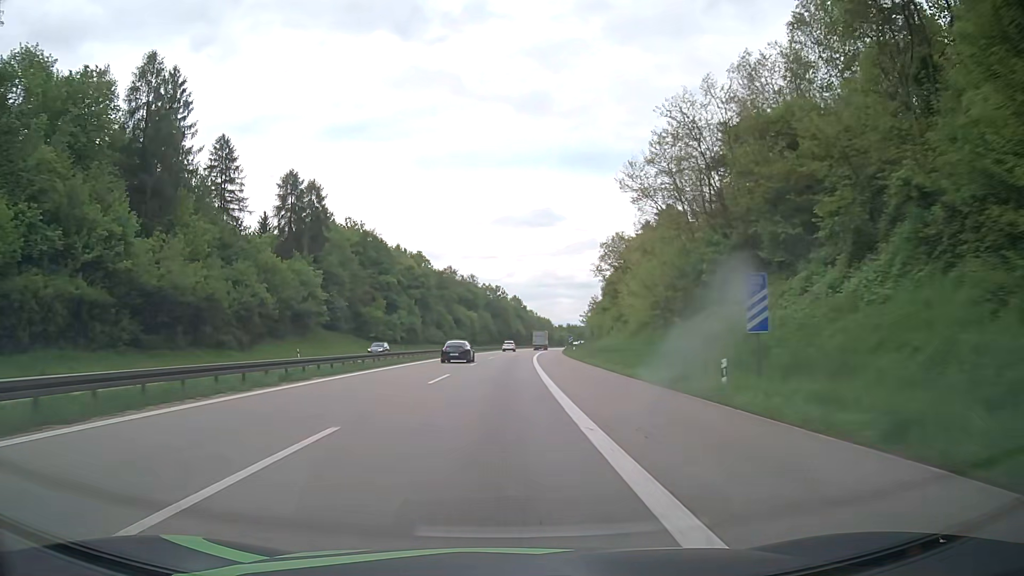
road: motorway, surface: asphalt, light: Day
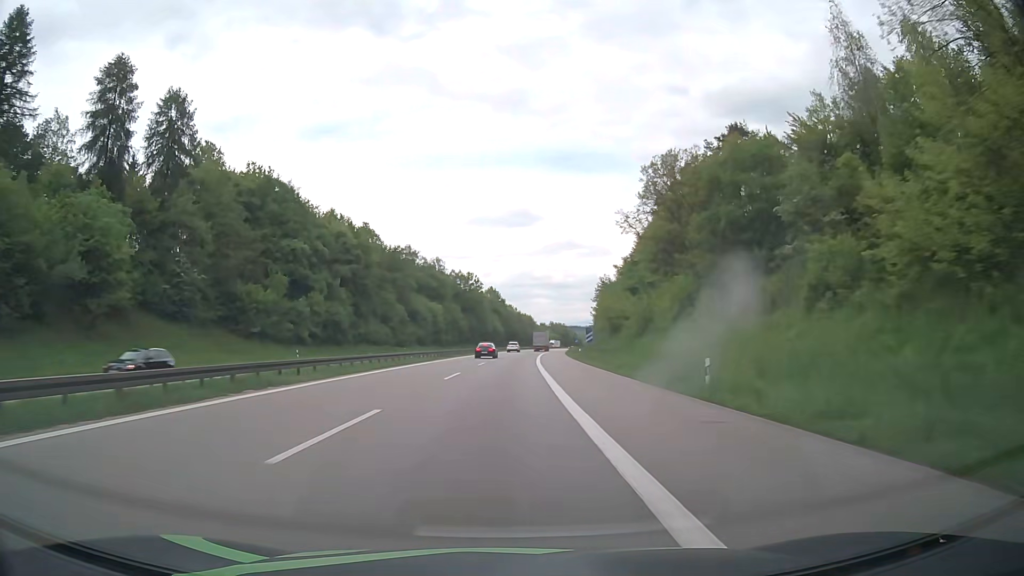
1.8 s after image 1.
(+0.9, +51.0) m; +2°
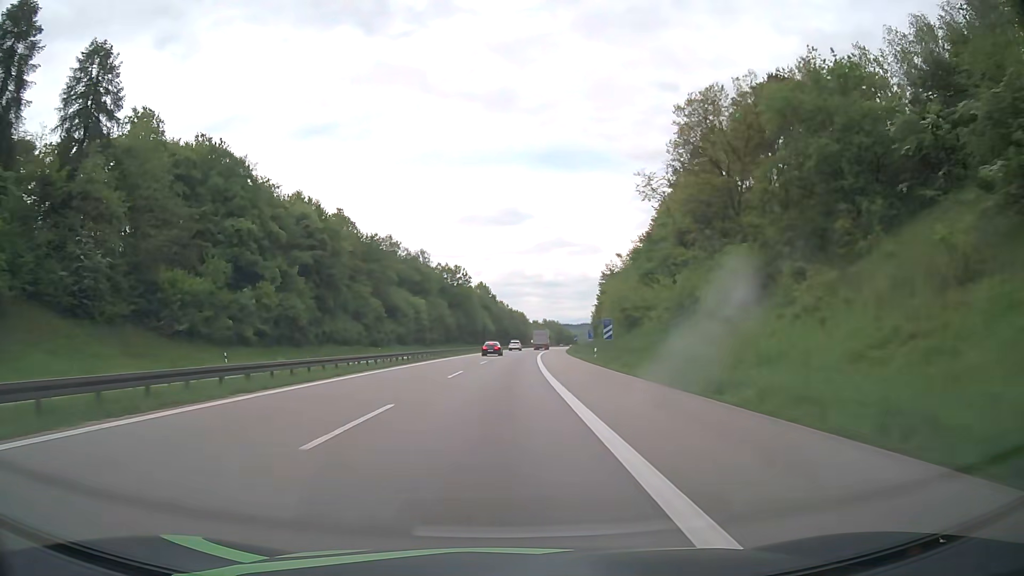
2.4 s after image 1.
(+0.1, +16.8) m; +1°
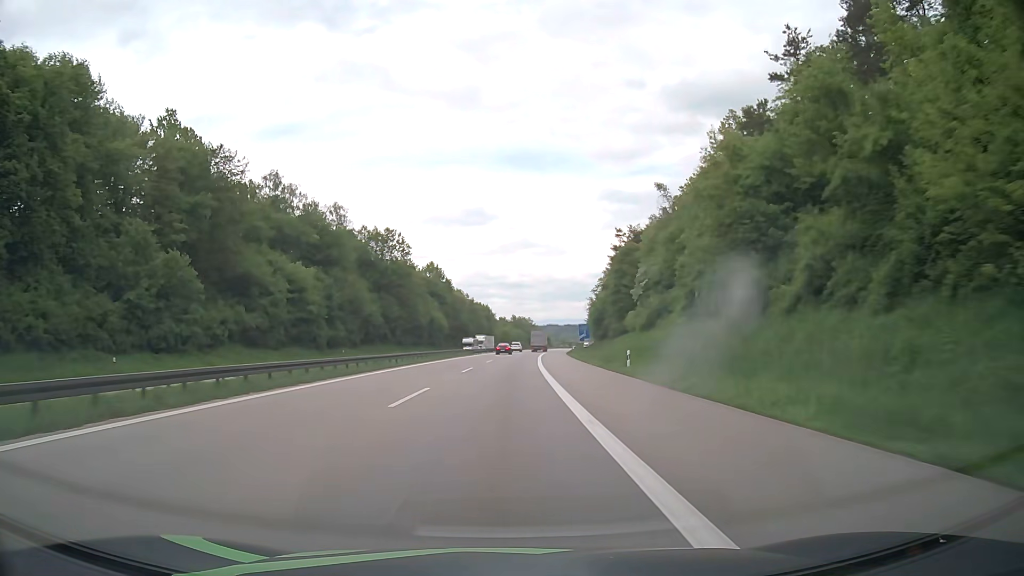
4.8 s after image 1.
(+1.7, +65.8) m; +3°
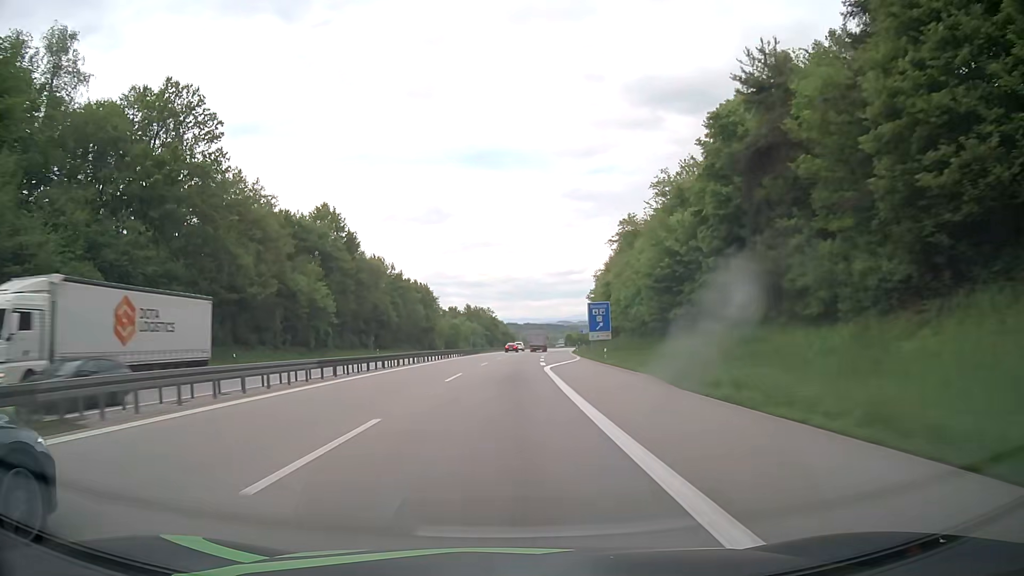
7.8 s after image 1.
(+2.4, +80.4) m; +3°
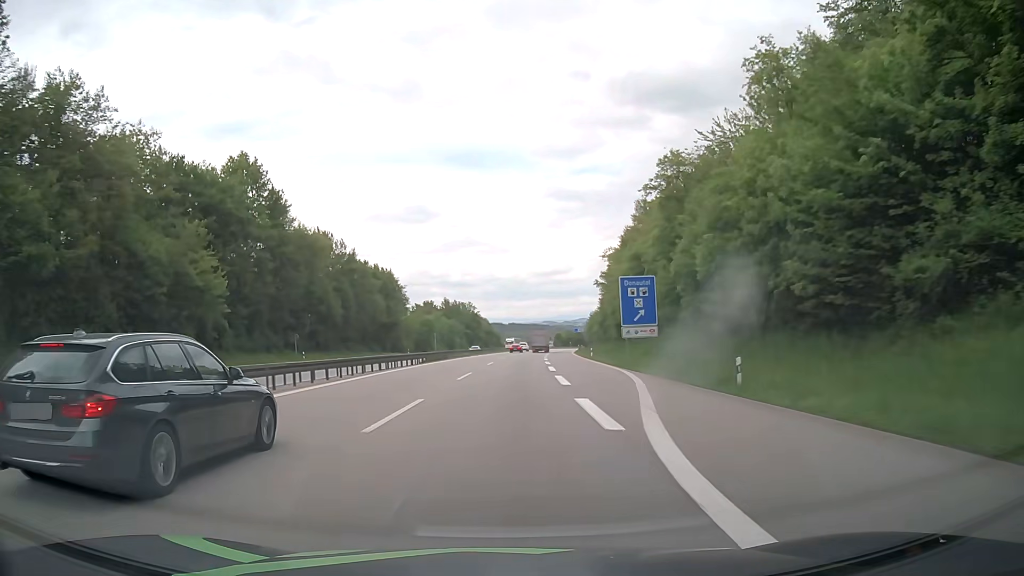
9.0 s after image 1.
(+0.4, +31.9) m; +1°
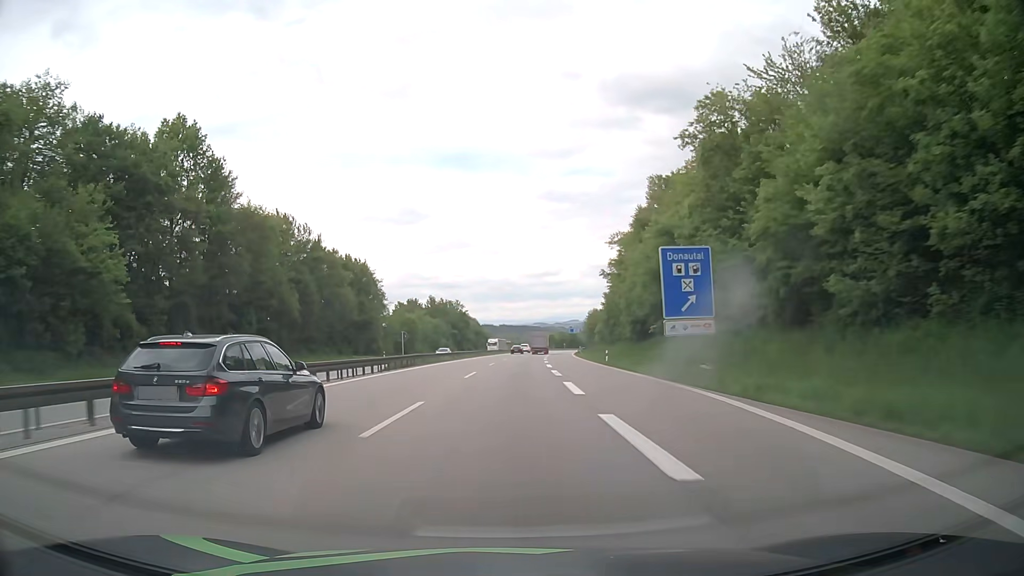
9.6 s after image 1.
(+0.1, +15.9) m; +1°
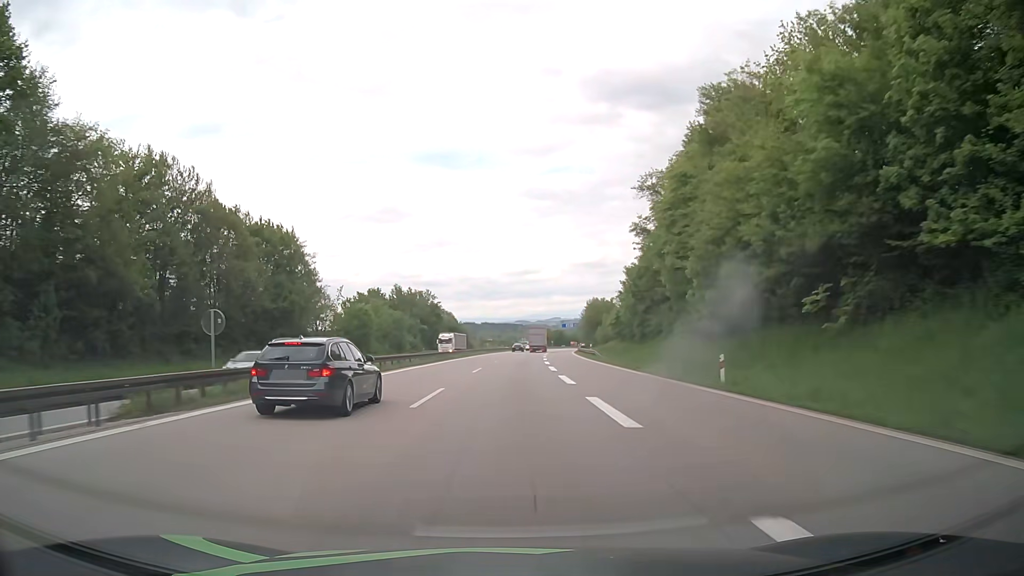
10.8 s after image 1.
(+0.3, +31.8) m; +1°
(0, +10) (0, +20) (0, +30) (+1, +40) (+1, +50) (+1, +60) (+2, +70) (+3, +80) (+3, +90) (+4, +100) m
